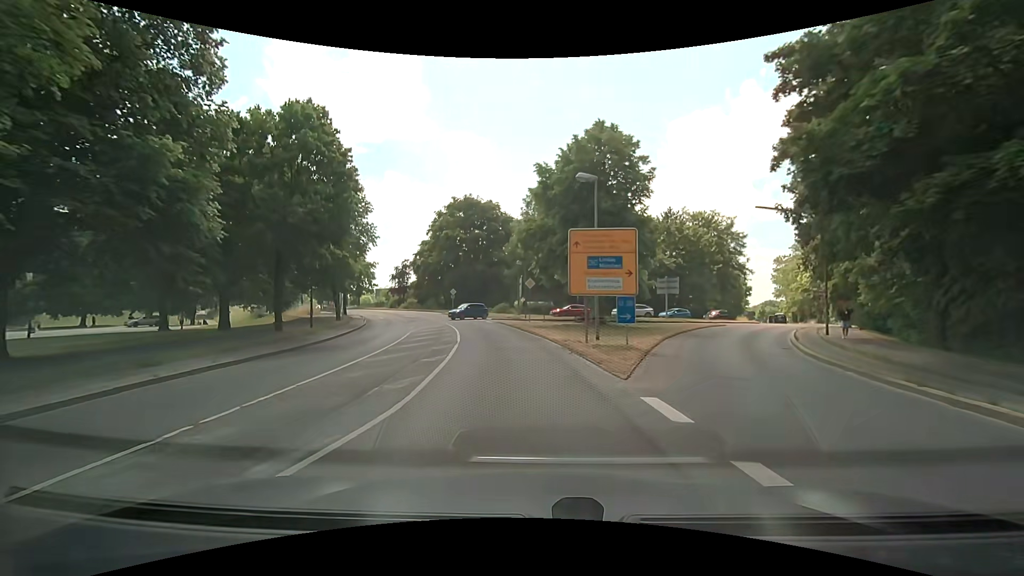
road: secondary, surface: asphalt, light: Day
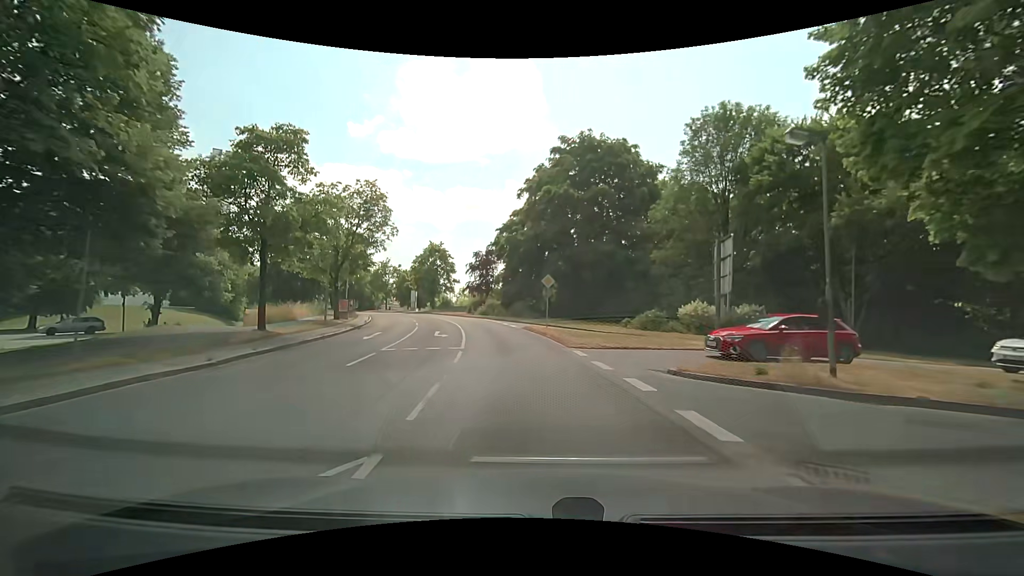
(-3.9, +33.7) m; -14°
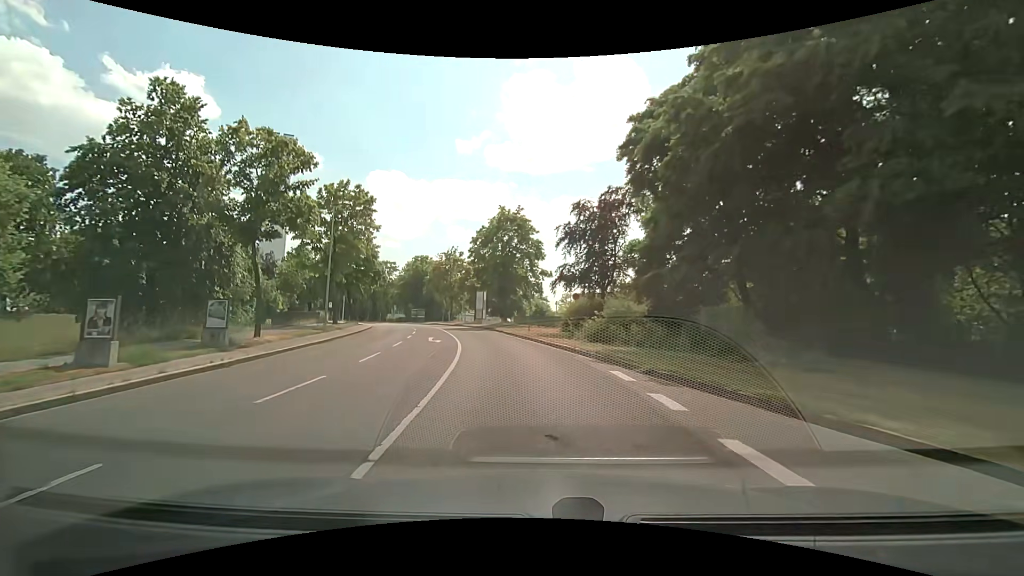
(-3.3, +33.4) m; -12°
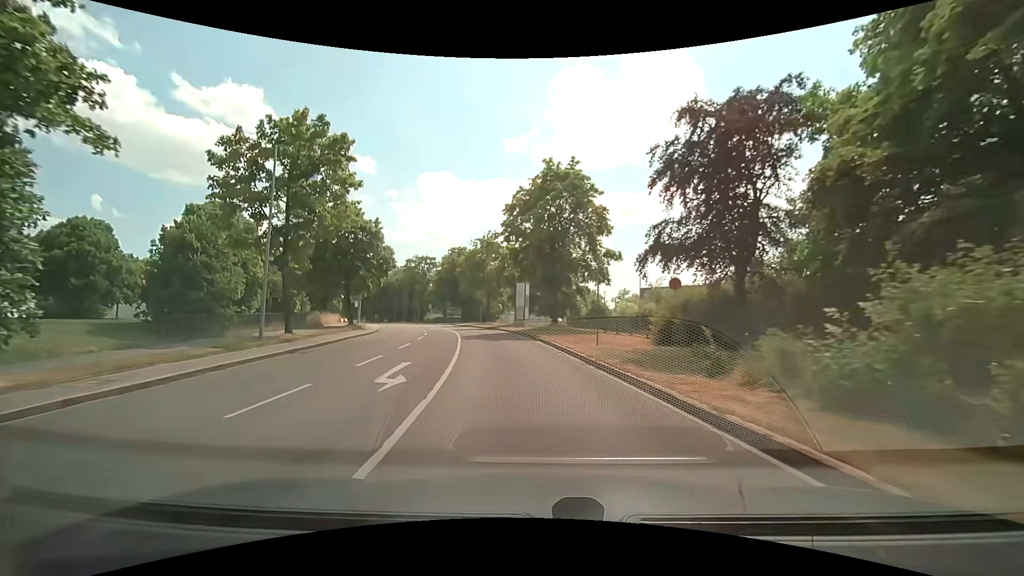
(-0.6, +13.5) m; -6°
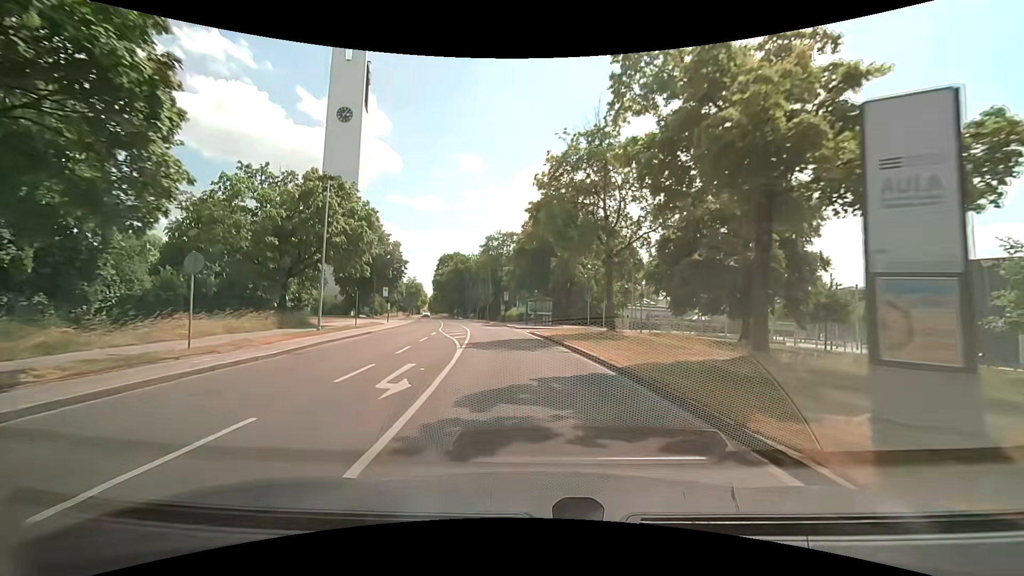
(-3.6, +33.8) m; -11°
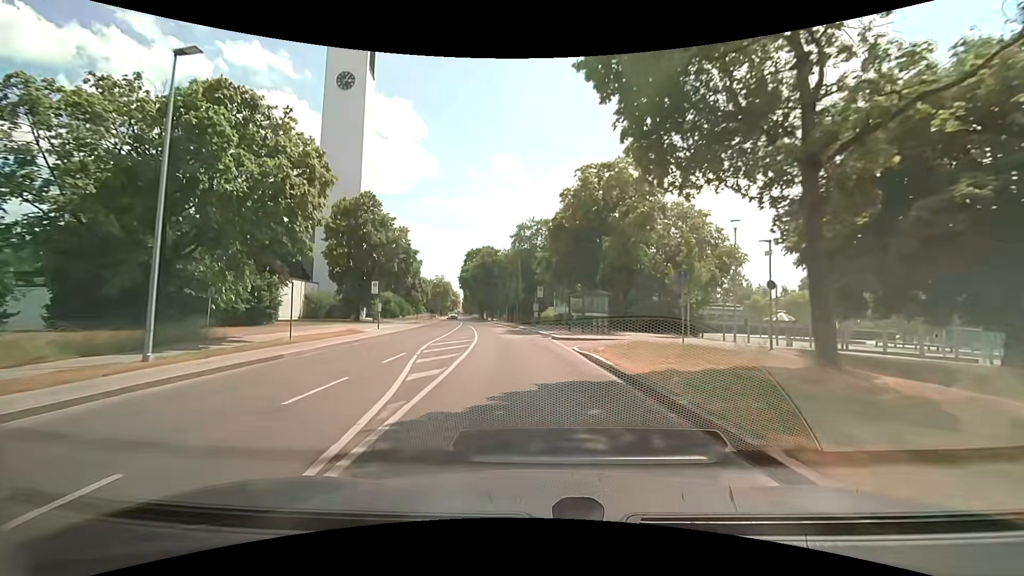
(-0.6, +14.2) m; -4°
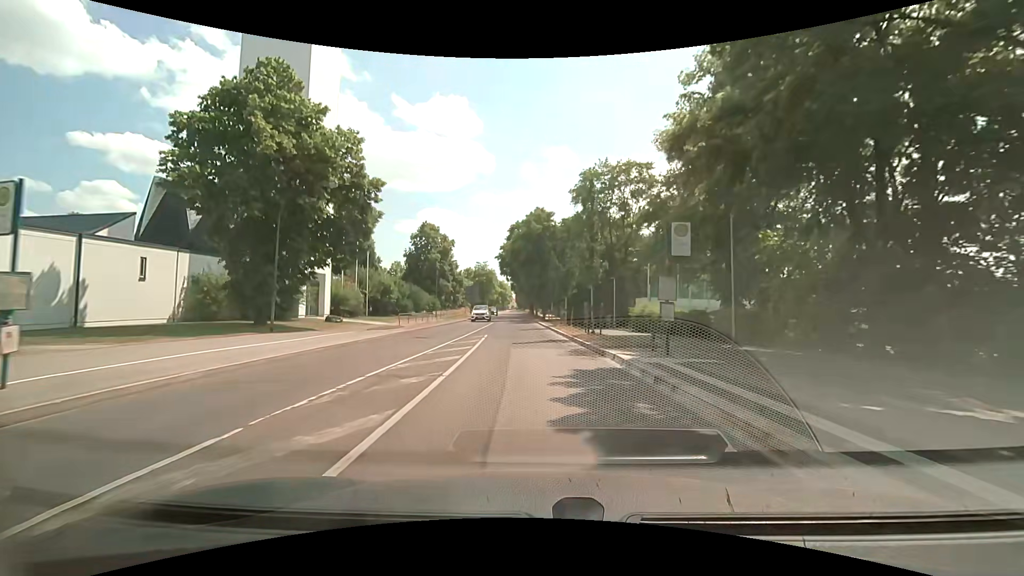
(-2.2, +29.8) m; -7°
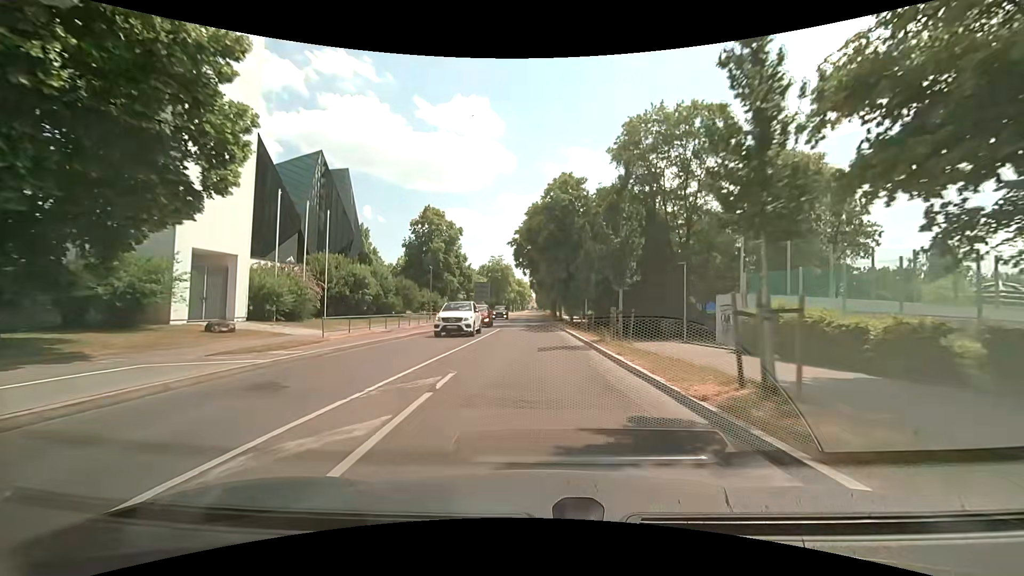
(-0.3, +15.2) m; -2°
(0, +10) (0, +20) (0, +30) (0, +40) (-1, +50) (-1, +60) (-1, +70) (-1, +80) (-1, +90) (-1, +100) m
